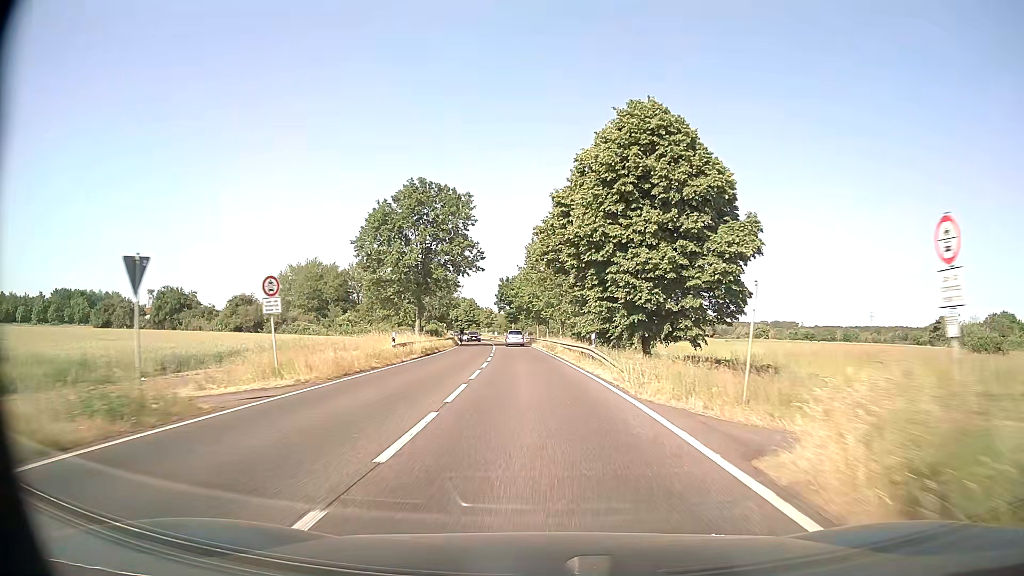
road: primary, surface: asphalt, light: Day
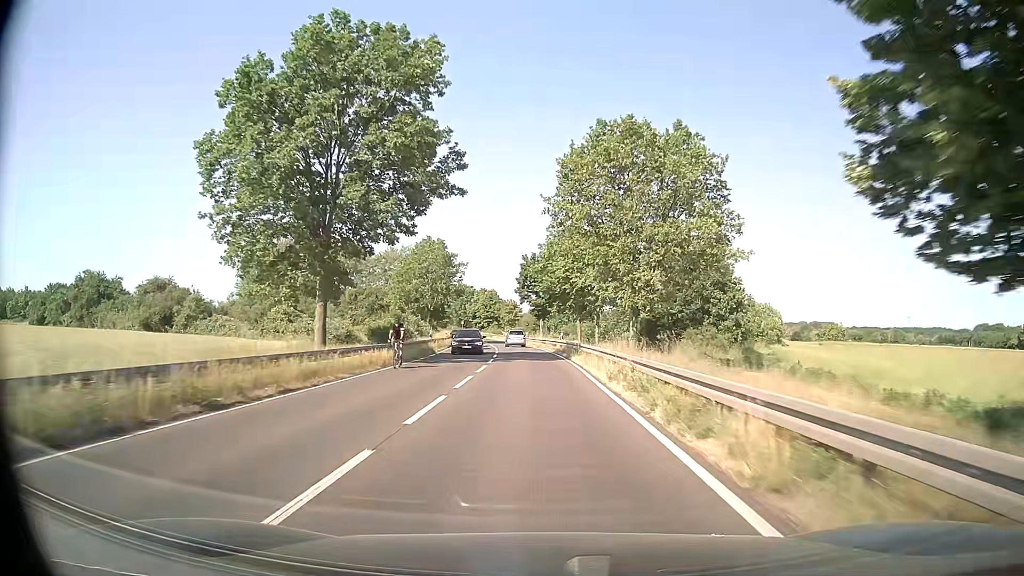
(-0.8, +33.9) m; -3°
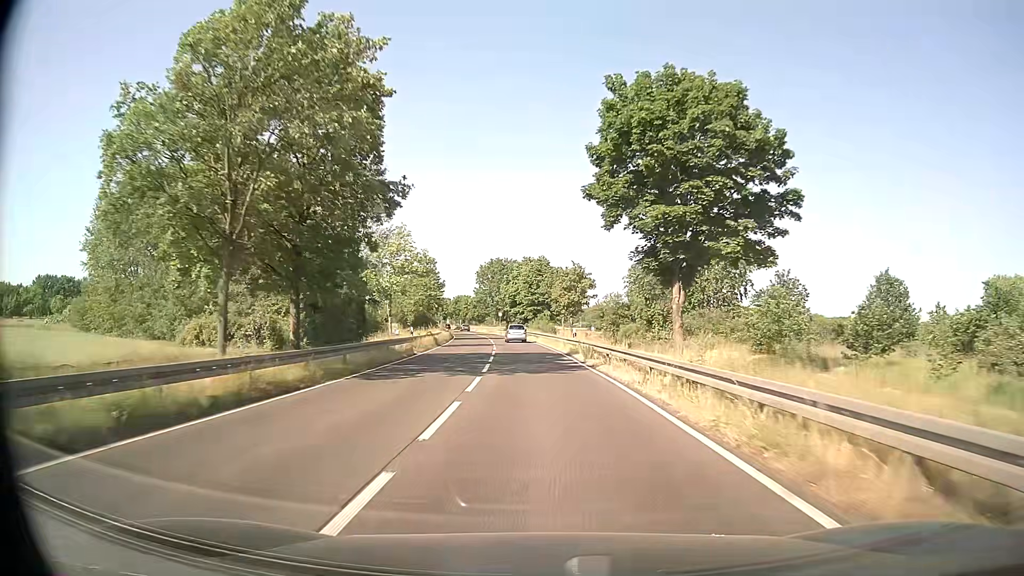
(-2.4, +56.6) m; -5°
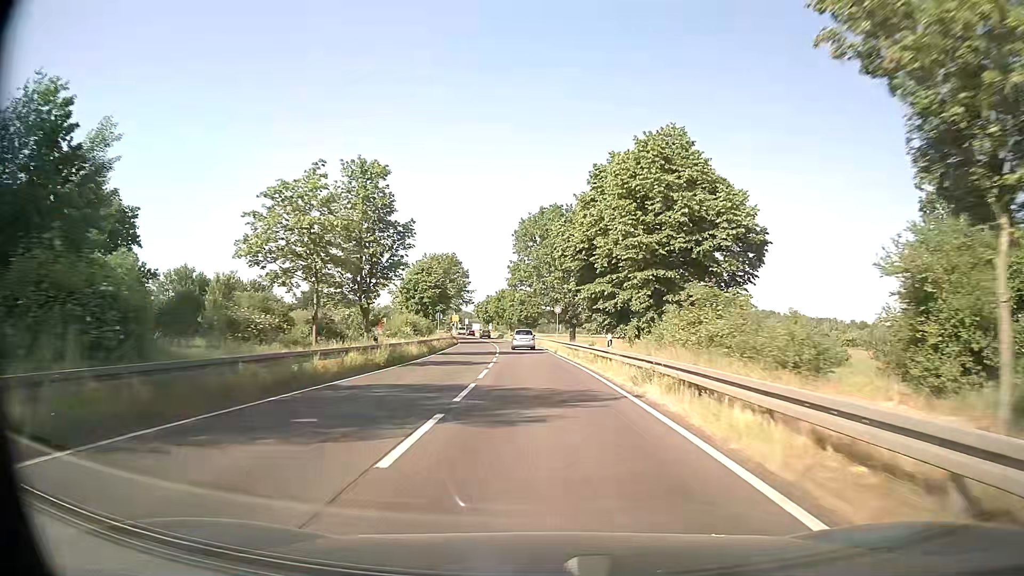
(-2.7, +56.6) m; -6°
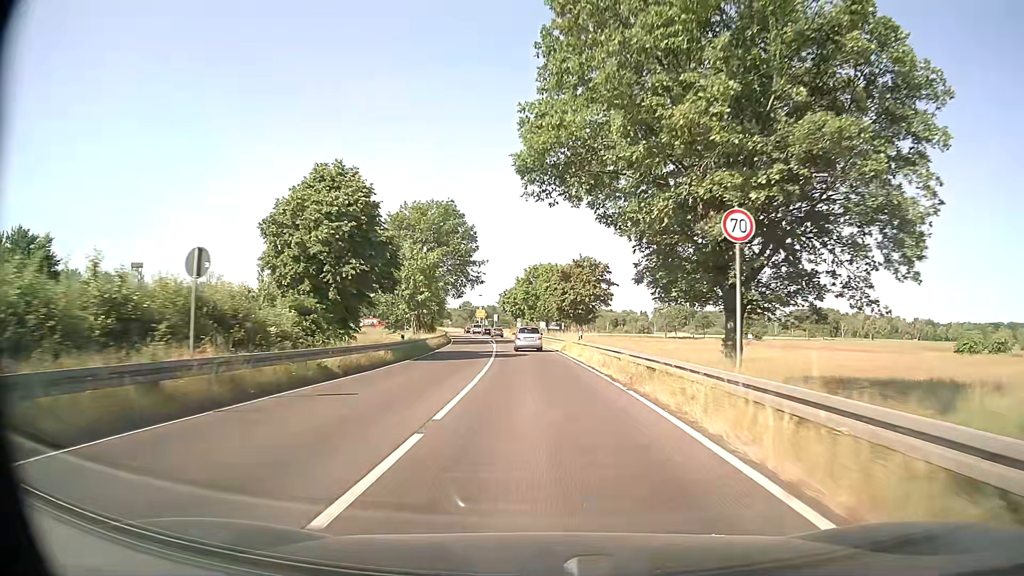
(-1.5, +44.4) m; -4°
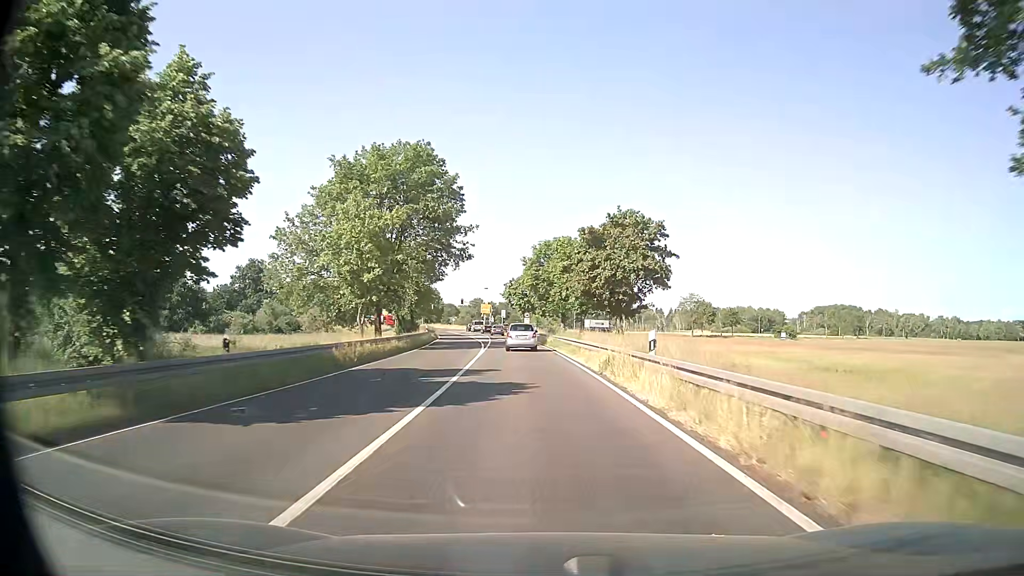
(-0.2, +20.3) m; -1°
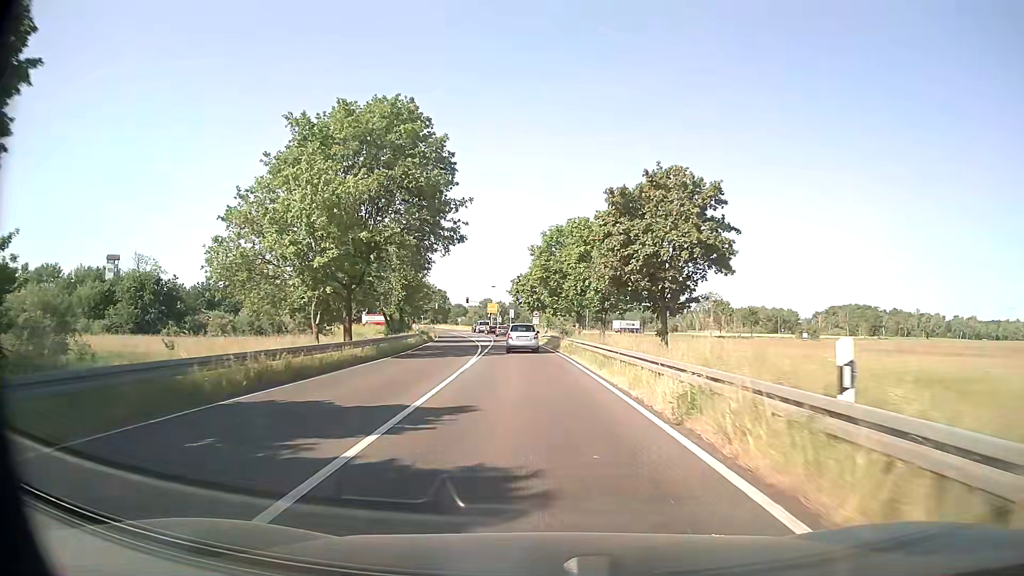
(0.0, +9.3) m; -1°
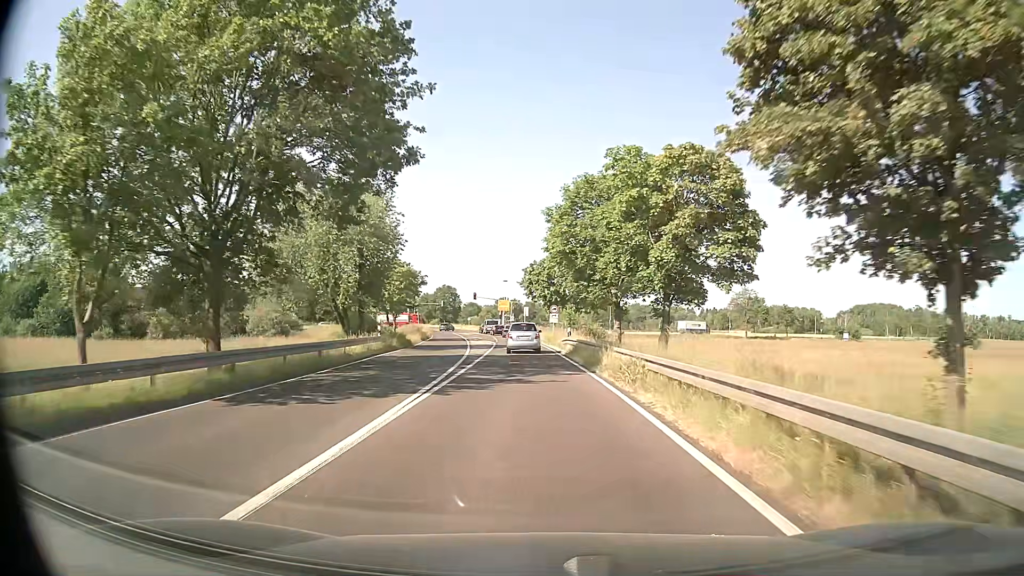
(-0.2, +16.9) m; -1°
